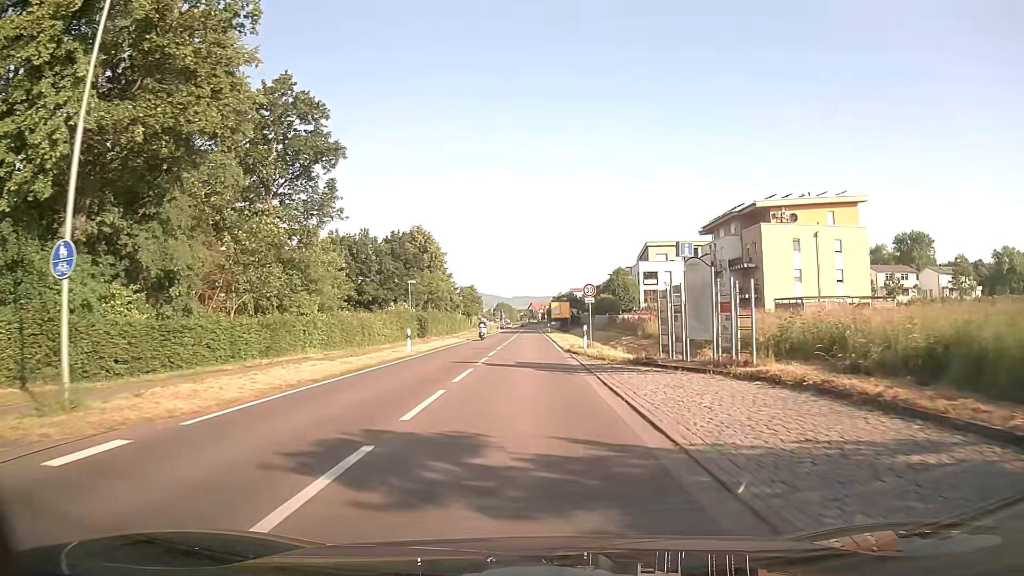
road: secondary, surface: asphalt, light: Day
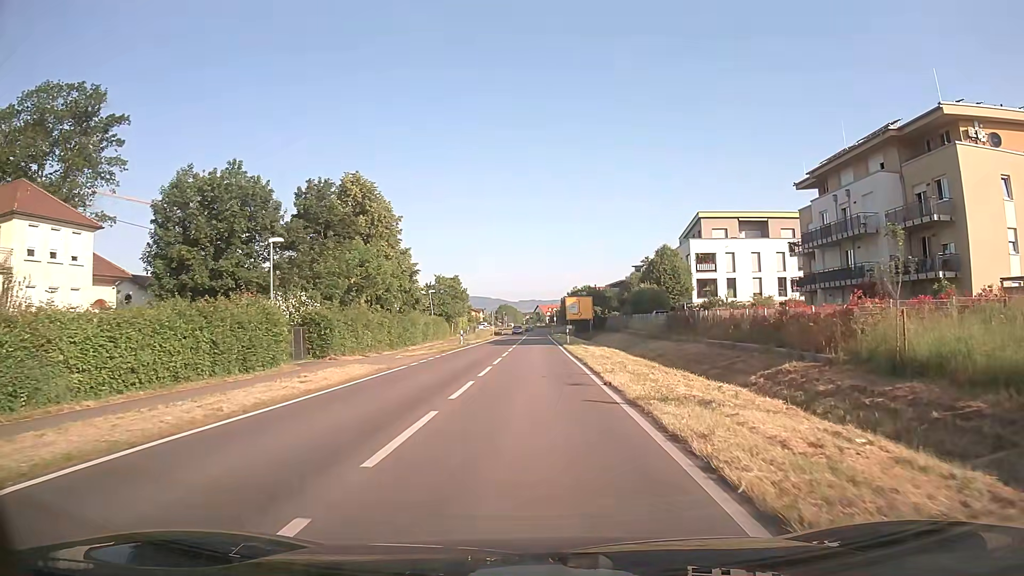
(-0.4, +32.4) m; -1°
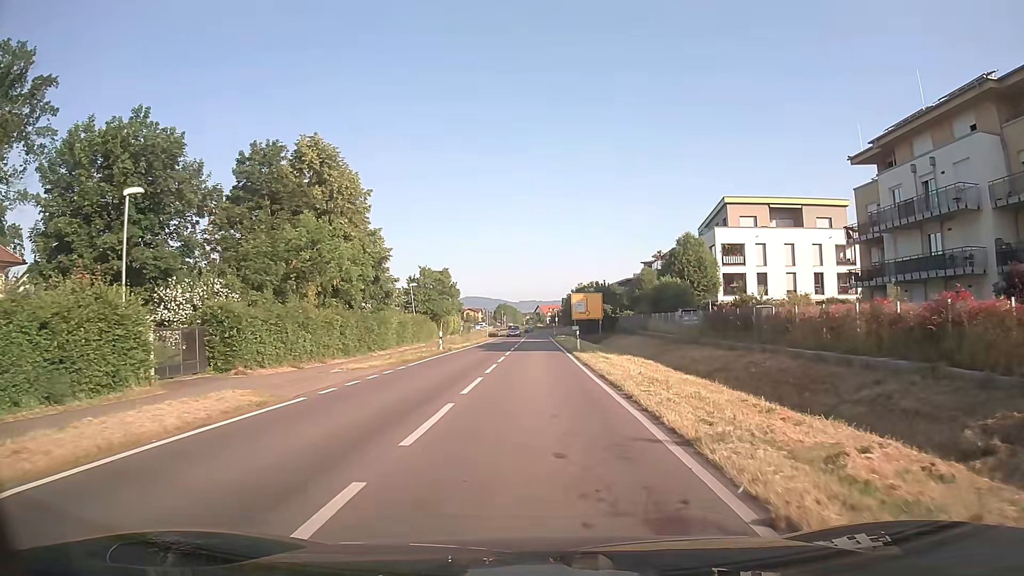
(0.0, +10.6) m; 0°
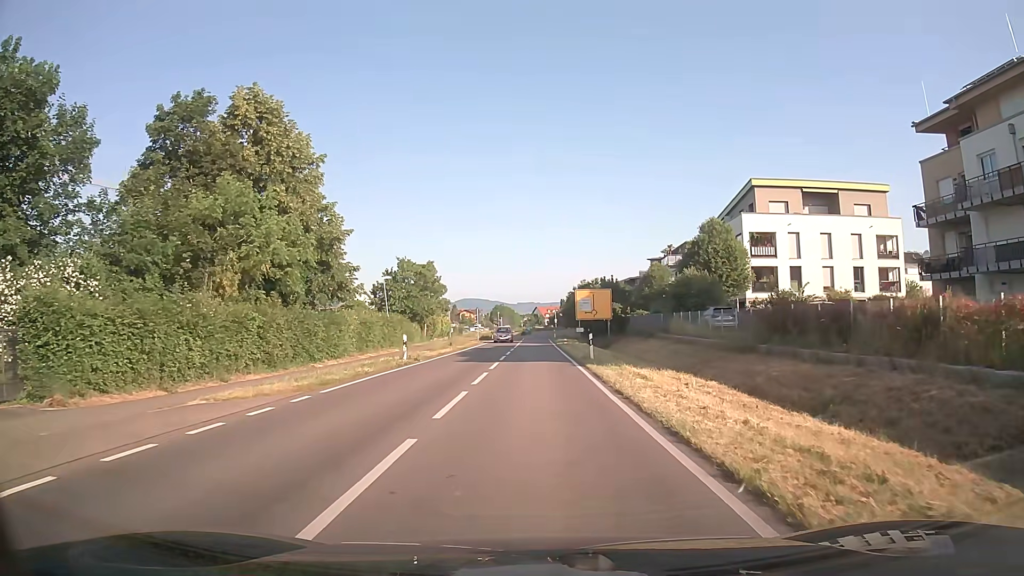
(0.0, +9.7) m; 0°
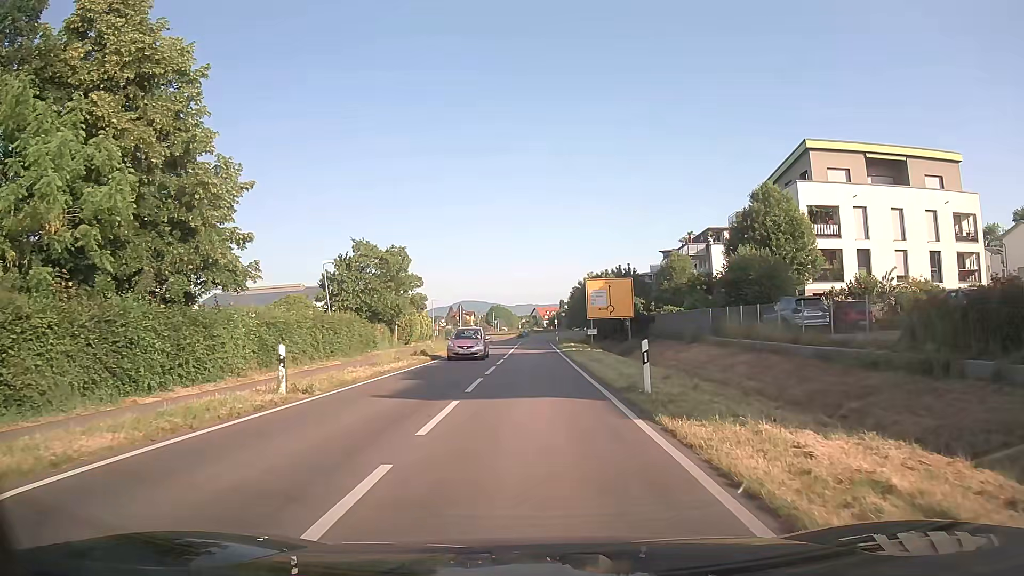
(0.0, +13.4) m; 0°
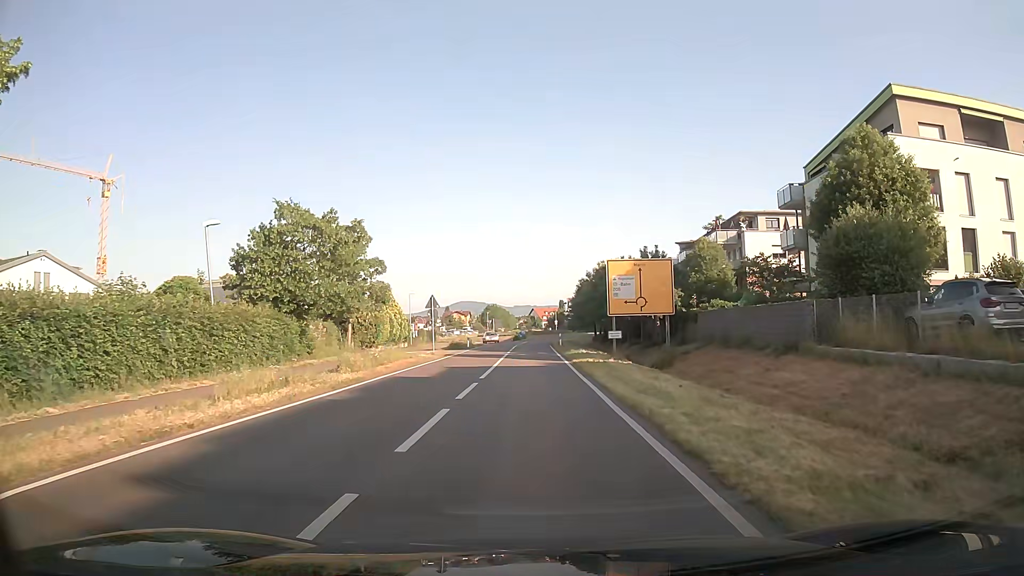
(0.0, +13.2) m; 0°
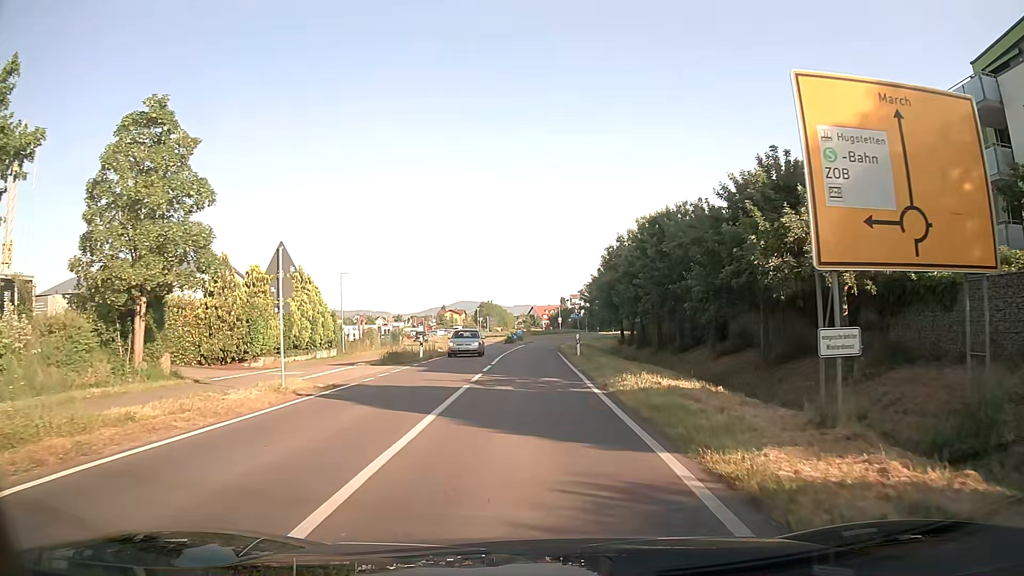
(0.0, +22.9) m; 0°
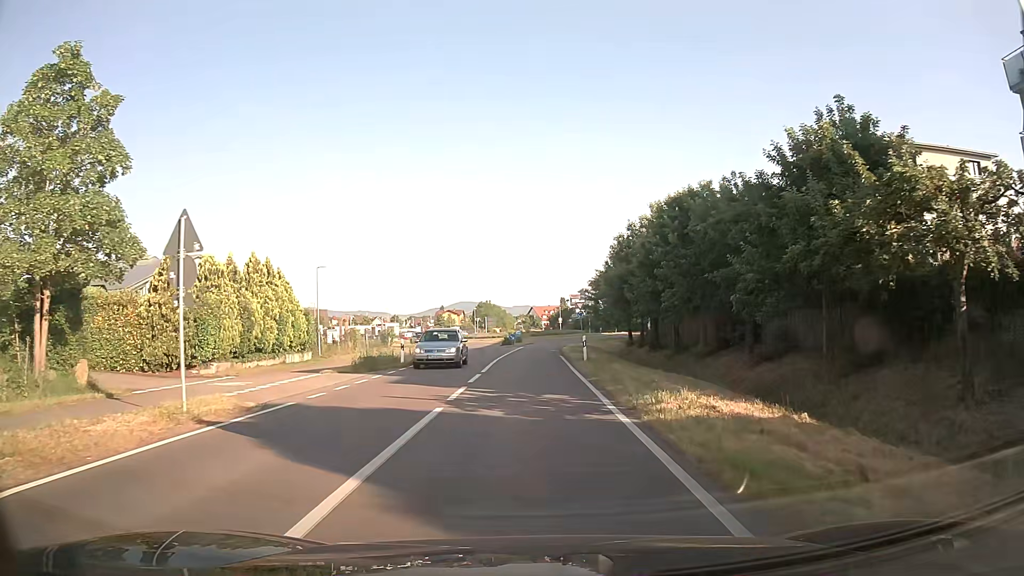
(0.0, +4.6) m; 0°
(0, +10) (0, +20) (0, +30) (0, +40) (0, +50) (+1, +60) (+4, +69) (+10, +78) (+13, +87) (+10, +96) m
